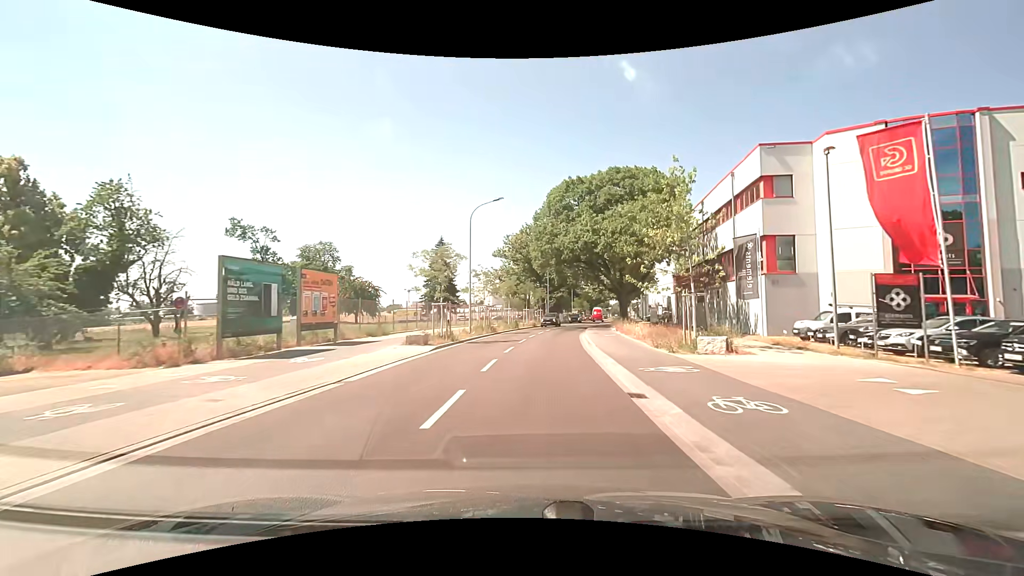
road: tertiary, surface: asphalt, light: Day
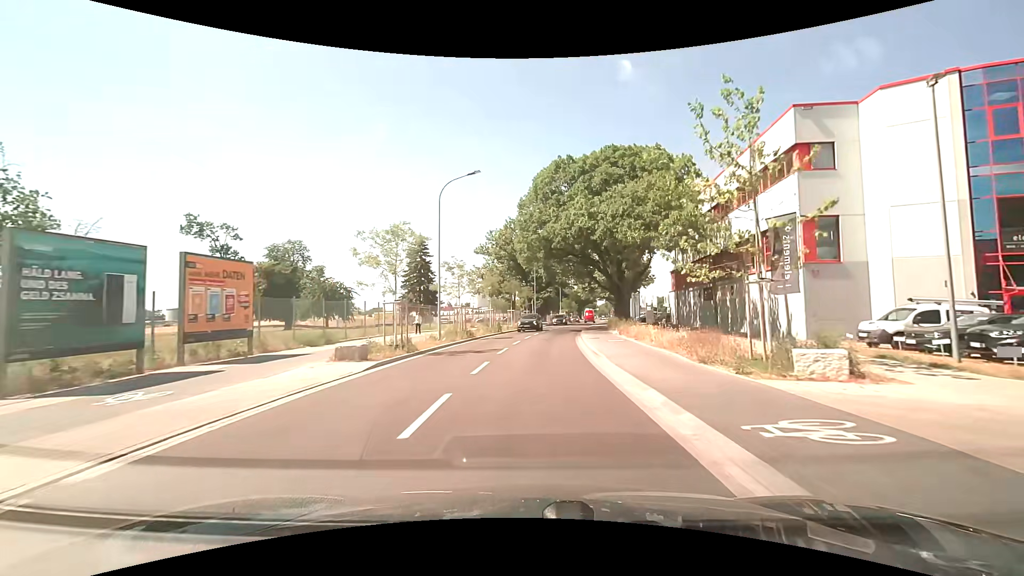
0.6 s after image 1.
(+0.1, +6.6) m; +1°
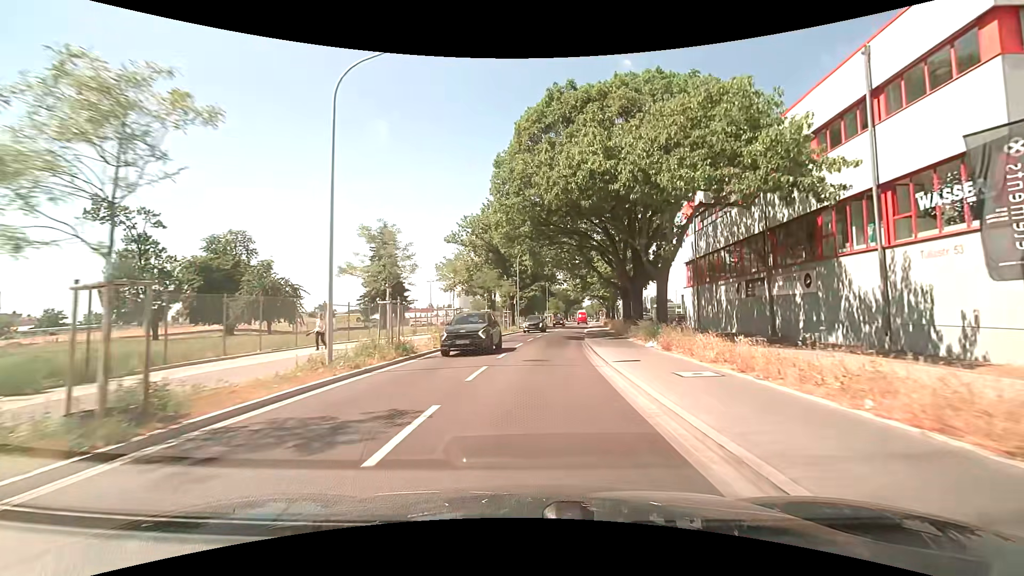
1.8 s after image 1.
(+0.2, +12.9) m; +2°
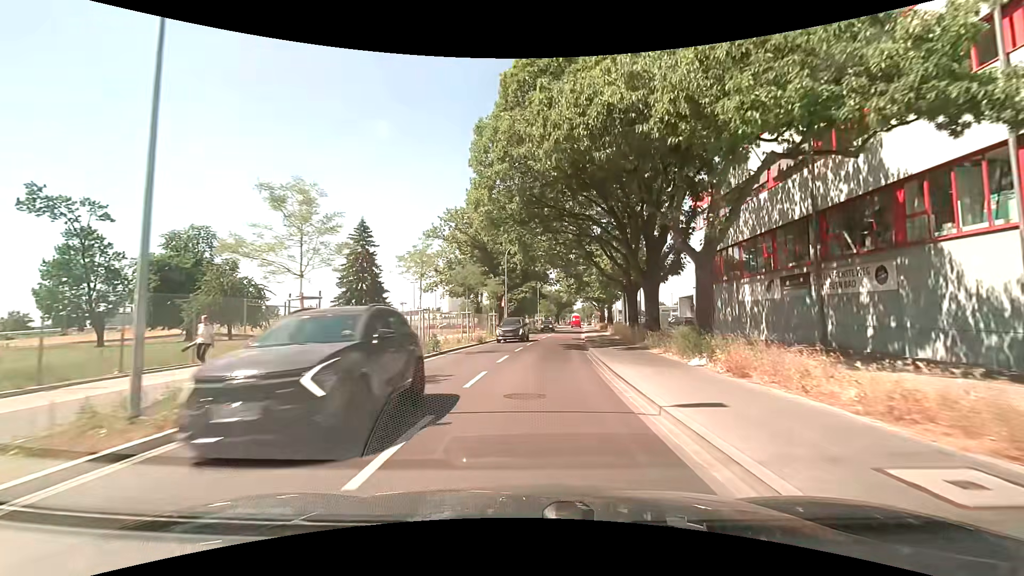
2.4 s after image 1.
(0.0, +6.4) m; 0°
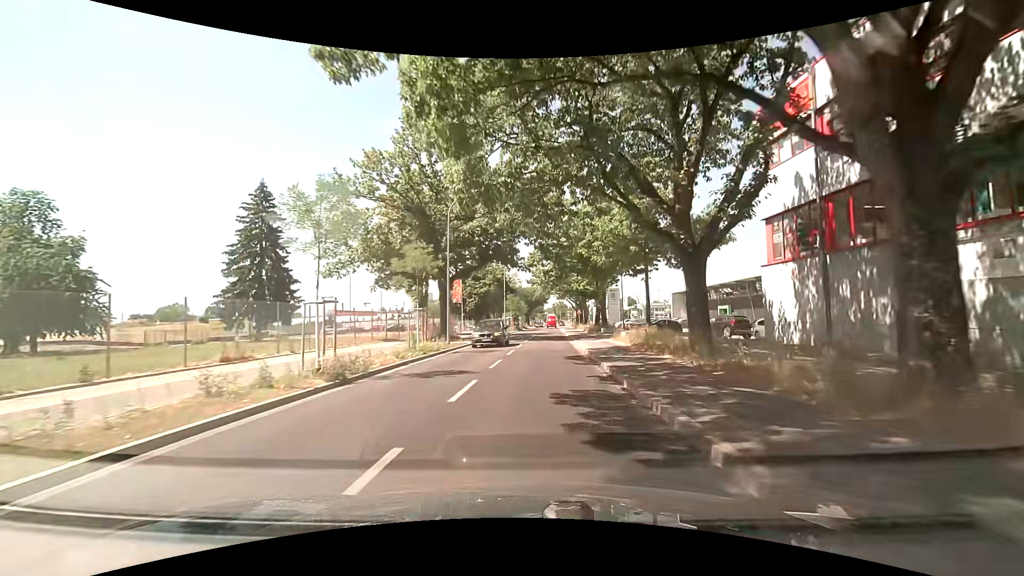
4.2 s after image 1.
(+0.7, +19.7) m; +4°
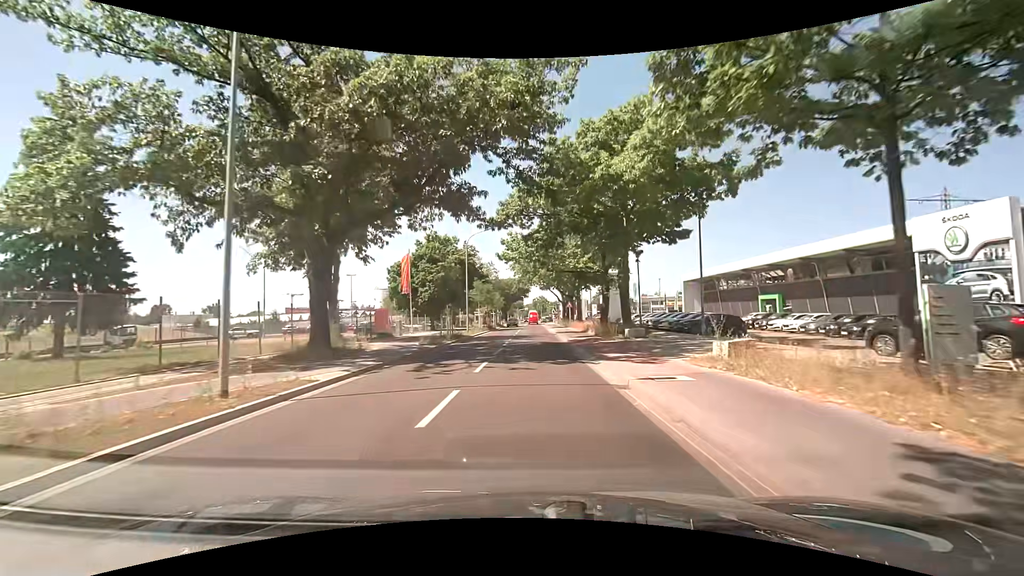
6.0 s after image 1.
(+0.4, +20.1) m; +2°
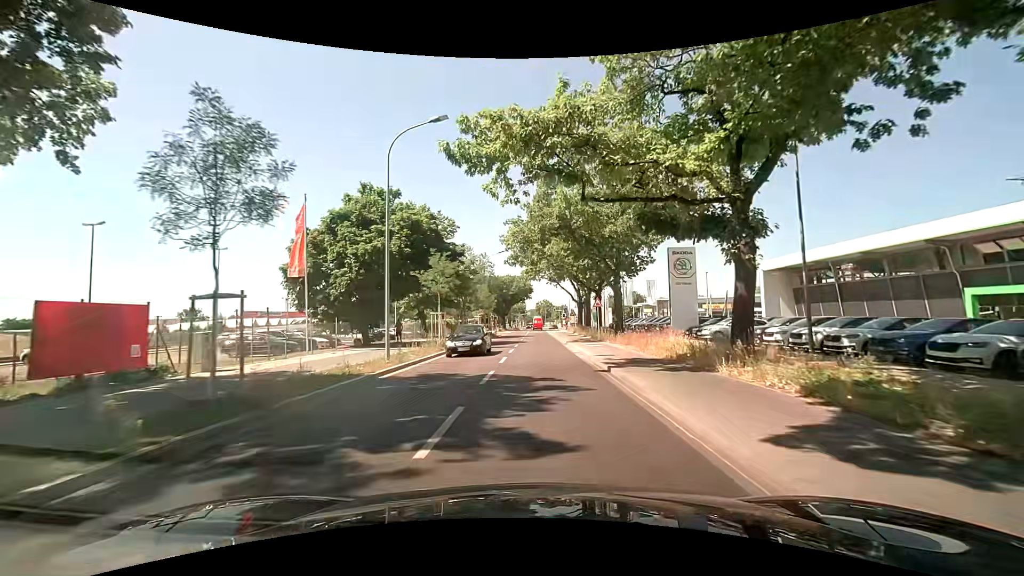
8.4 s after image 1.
(-0.1, +25.0) m; -1°
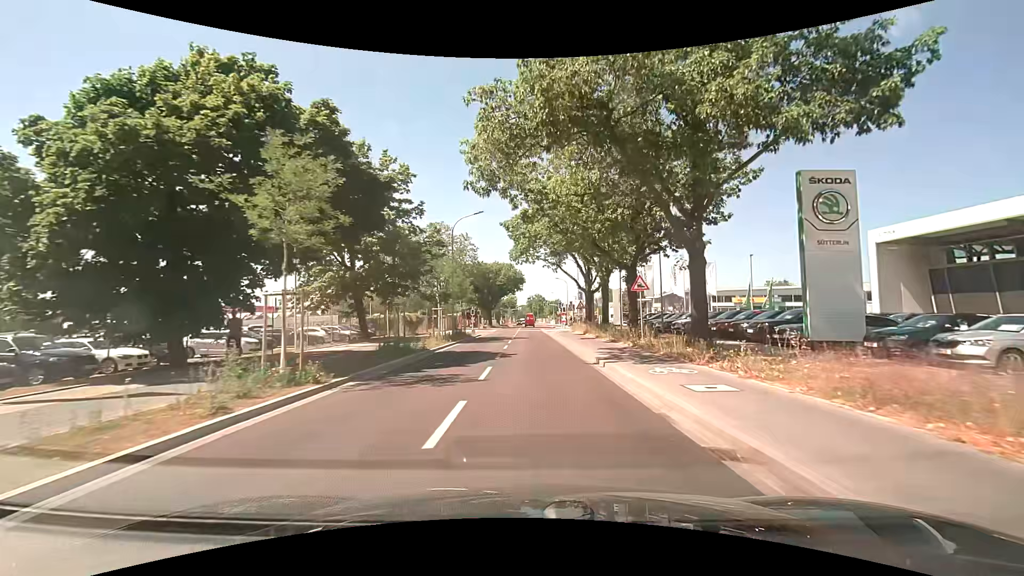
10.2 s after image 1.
(+0.1, +17.8) m; +2°
(0, +10) (0, +20) (0, +30) (0, +40) (0, +50) (0, +60) (0, +70) (0, +80) (+1, +90) (+2, +100) m
